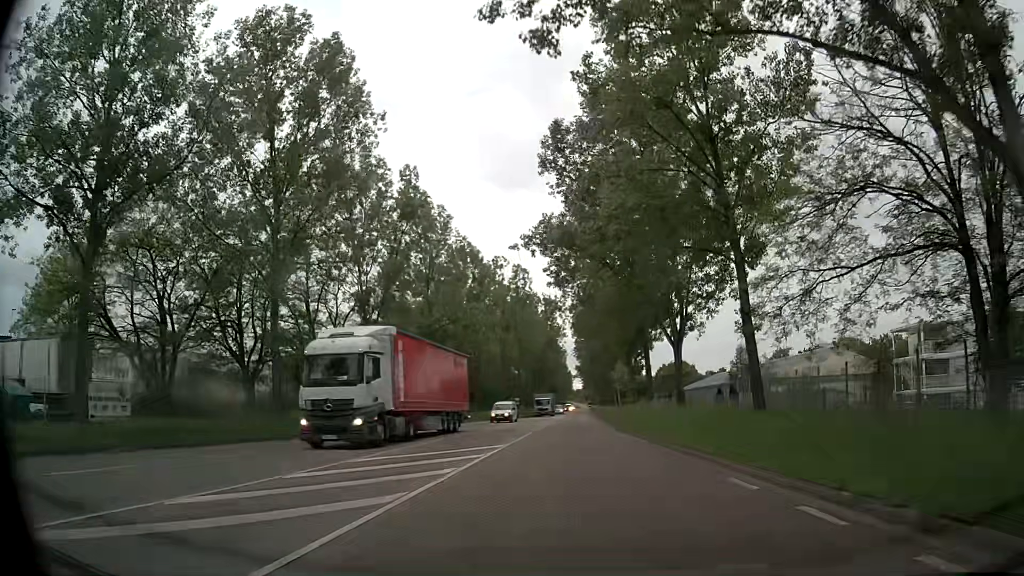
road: secondary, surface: asphalt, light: Day
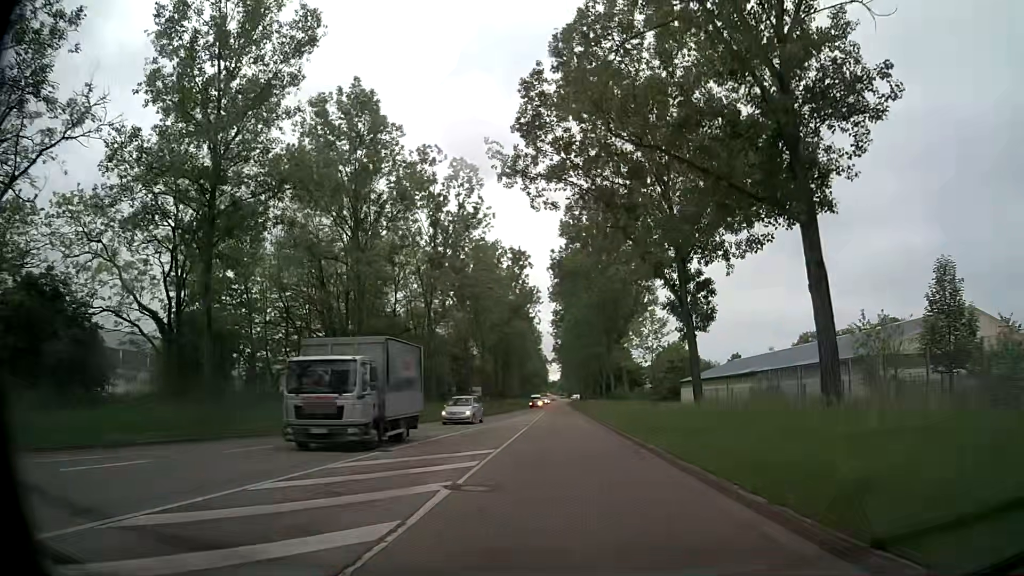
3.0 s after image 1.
(+0.8, +36.1) m; +2°
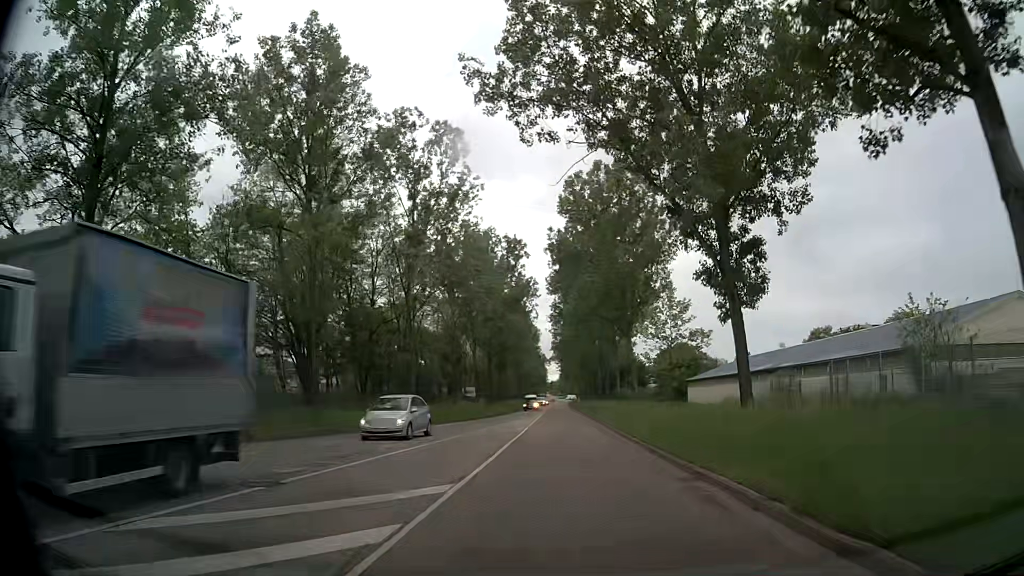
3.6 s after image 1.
(0.0, +7.2) m; 0°
(0, +10) (0, +20) (0, +30) (0, +40) (0, +50) (0, +60) (+1, +70) (+1, +80) (+1, +90) (+1, +100) m
